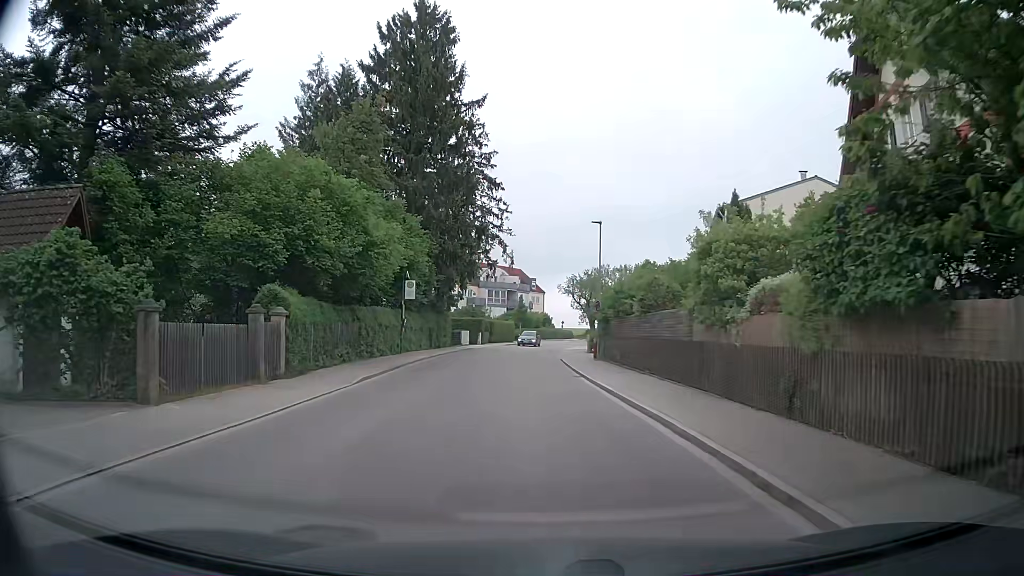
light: Day
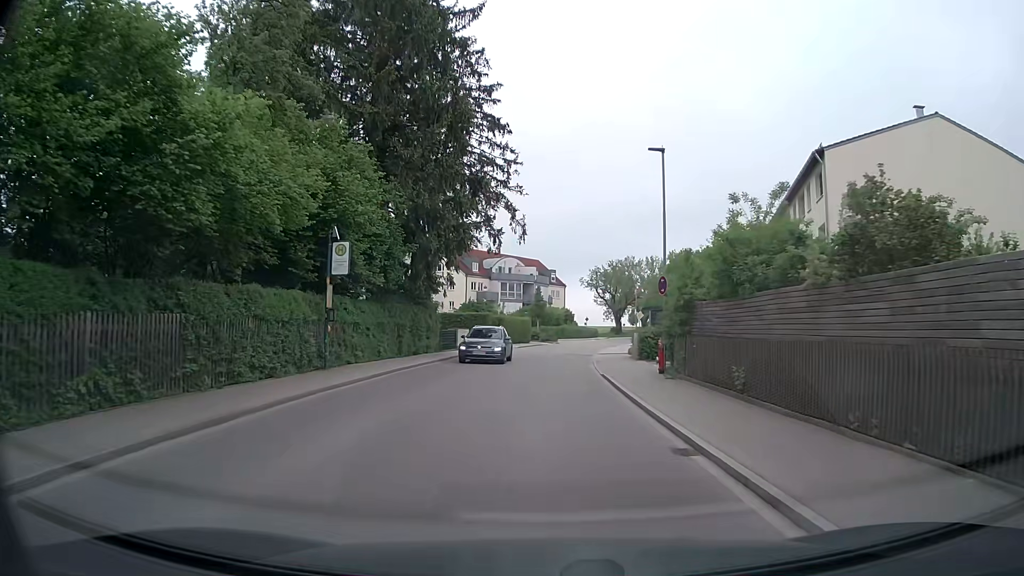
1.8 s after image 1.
(-0.1, +14.0) m; -1°
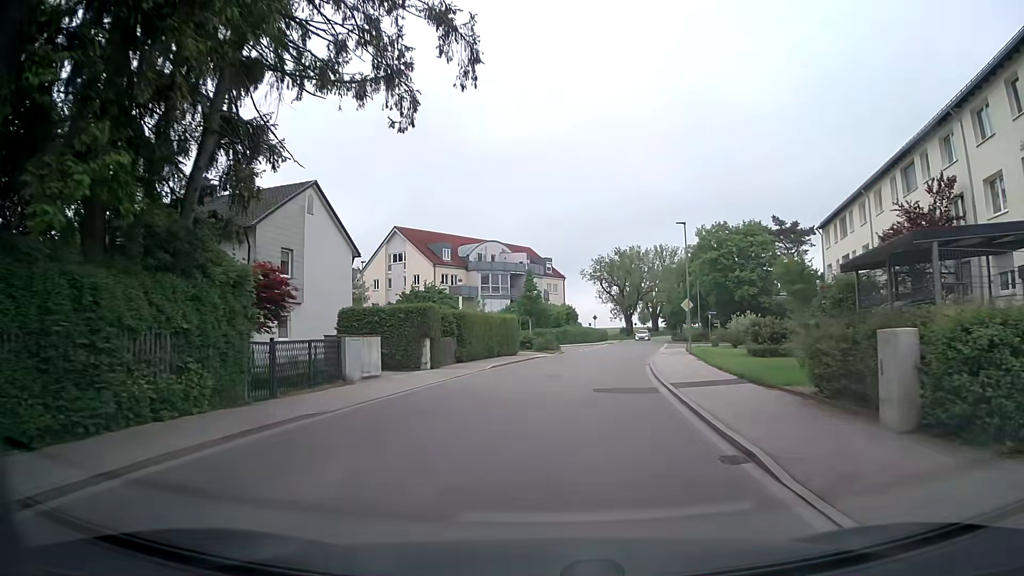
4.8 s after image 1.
(+0.1, +23.0) m; +1°
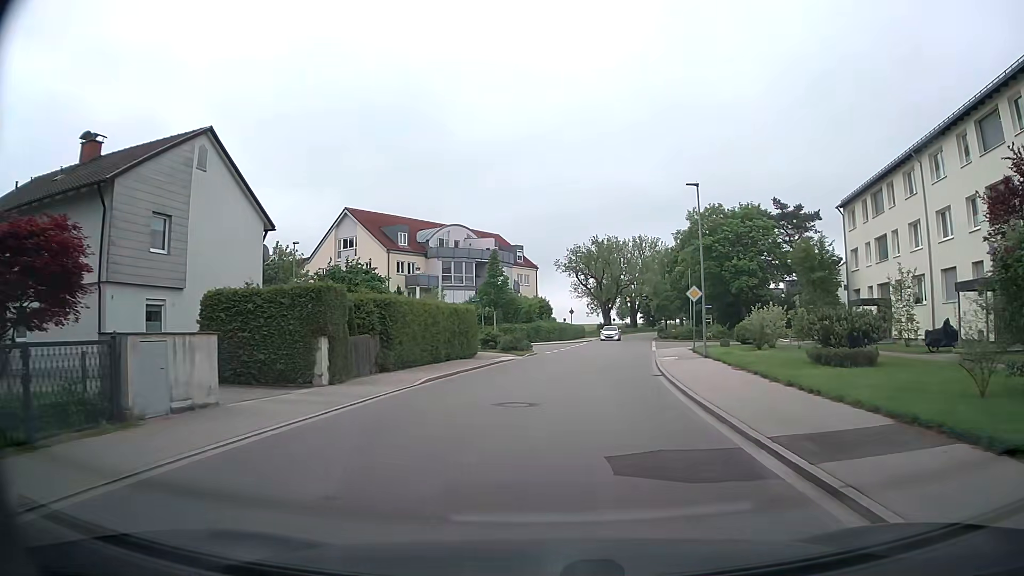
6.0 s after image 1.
(+0.1, +9.1) m; +2°
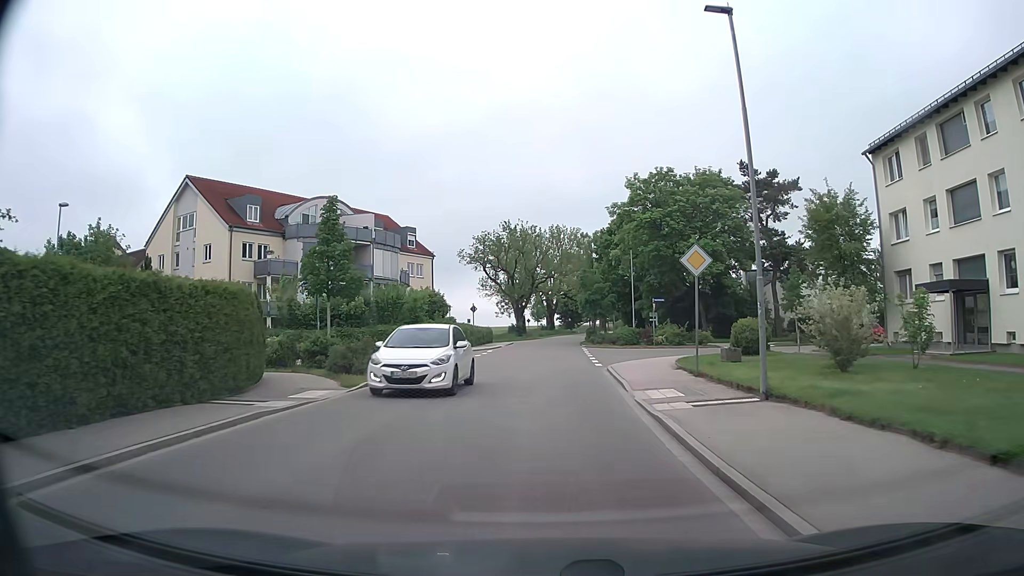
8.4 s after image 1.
(+1.1, +16.3) m; +7°
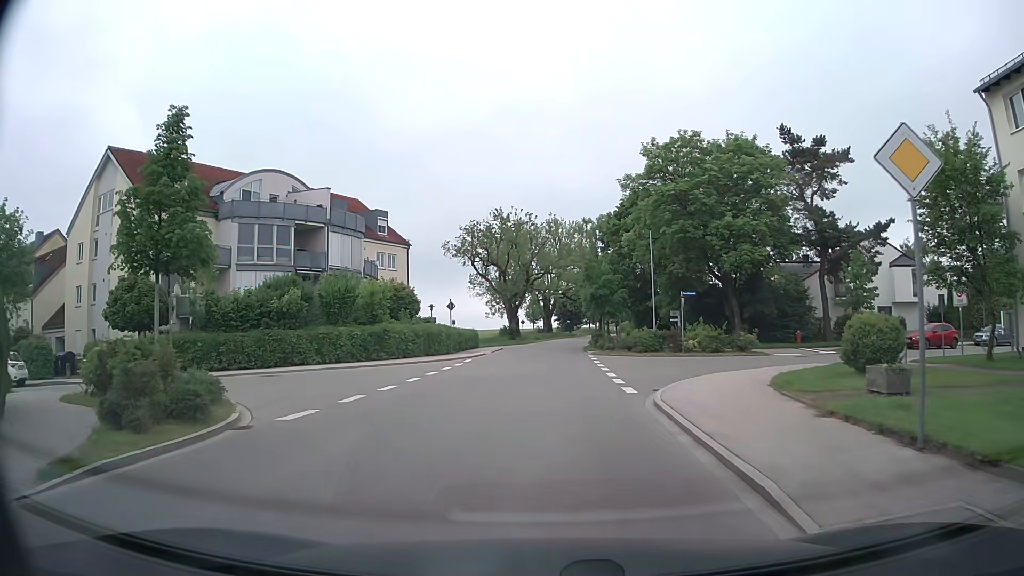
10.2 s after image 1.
(+0.1, +10.4) m; 0°
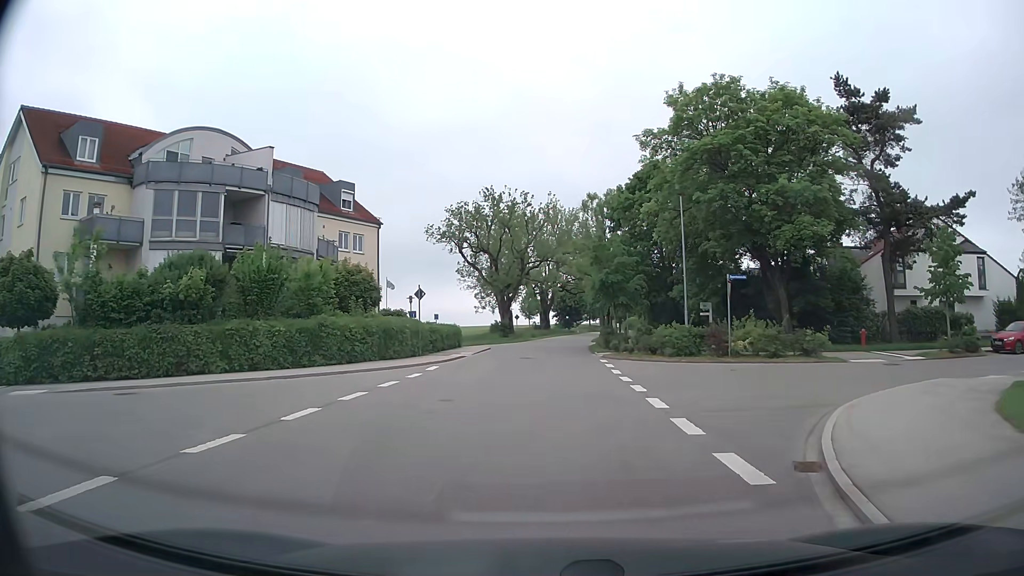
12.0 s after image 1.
(+0.1, +9.2) m; +1°
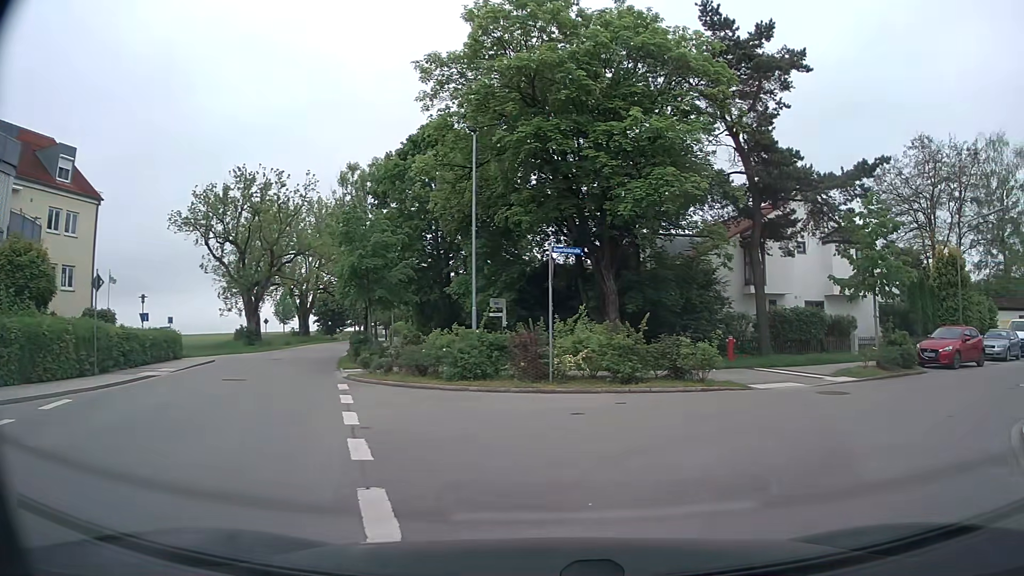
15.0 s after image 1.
(+0.9, +10.1) m; +19°
